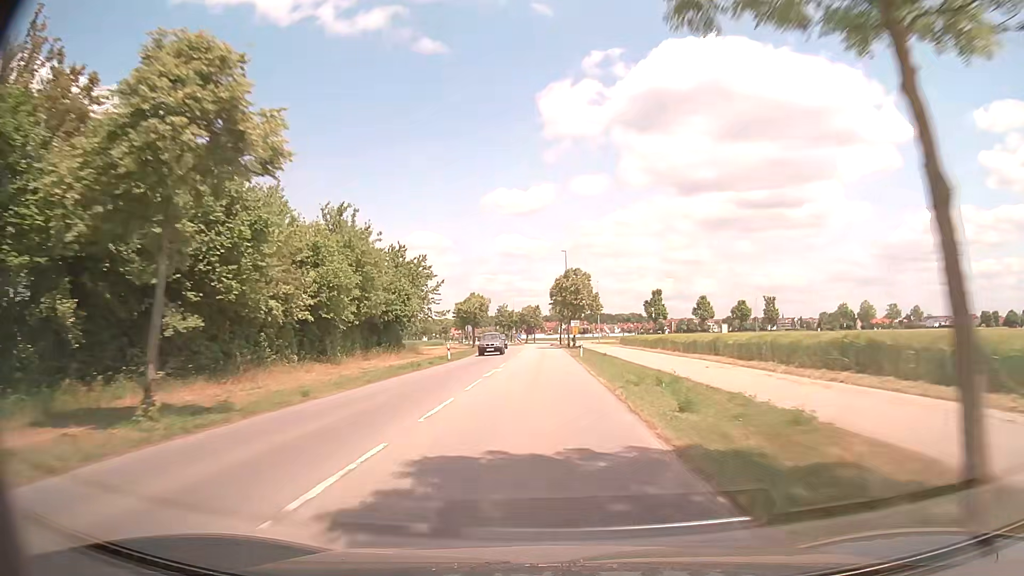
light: Day
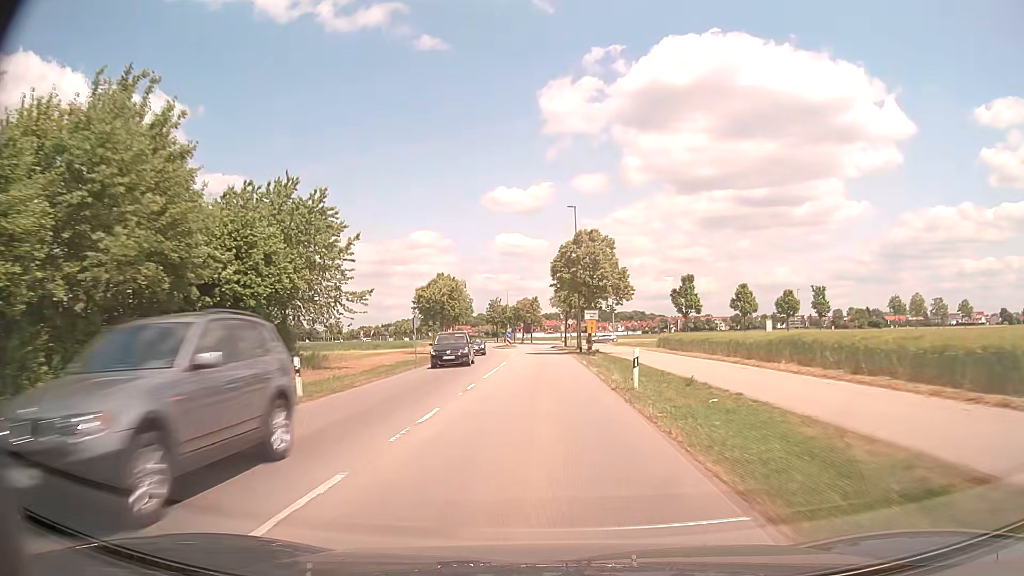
(+0.1, +25.7) m; 0°
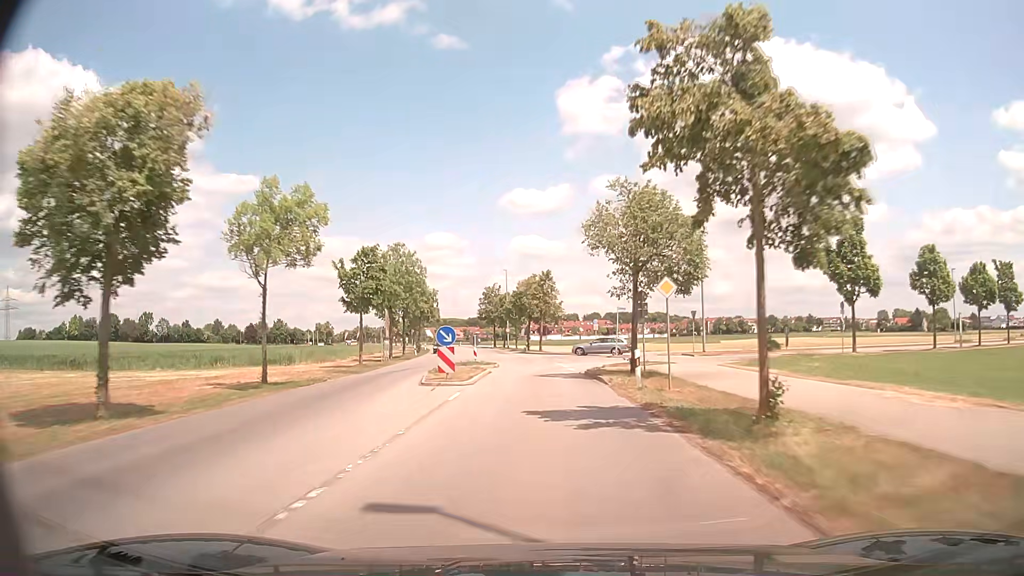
(-0.3, +47.7) m; -1°
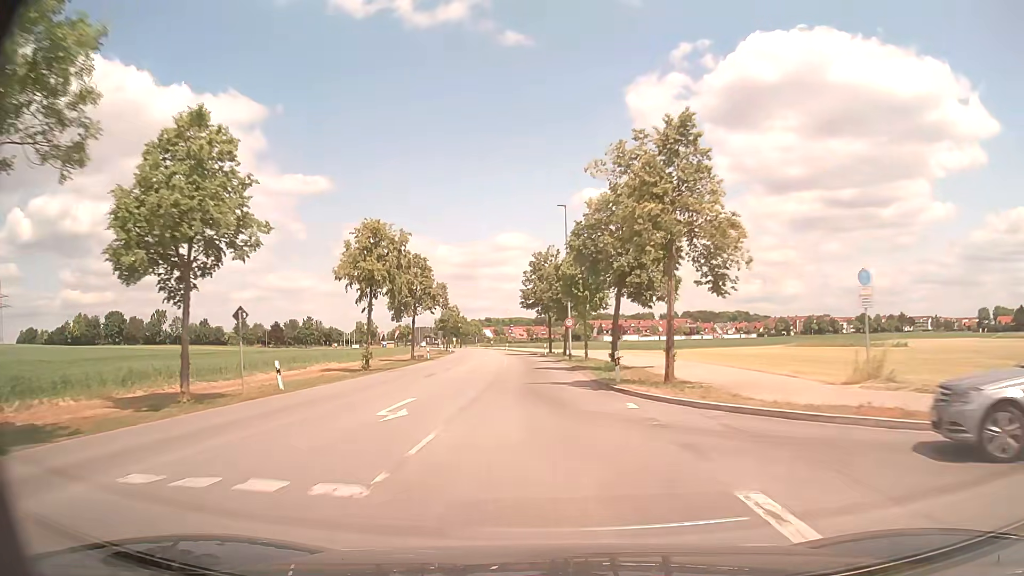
(-1.8, +45.7) m; -6°
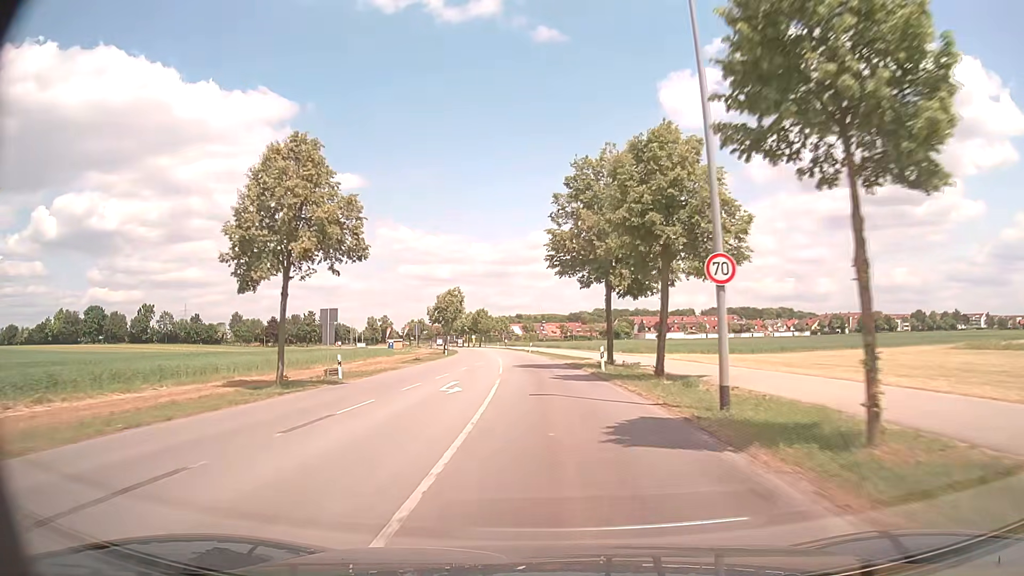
(-1.1, +34.7) m; -3°
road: tertiary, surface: asphalt
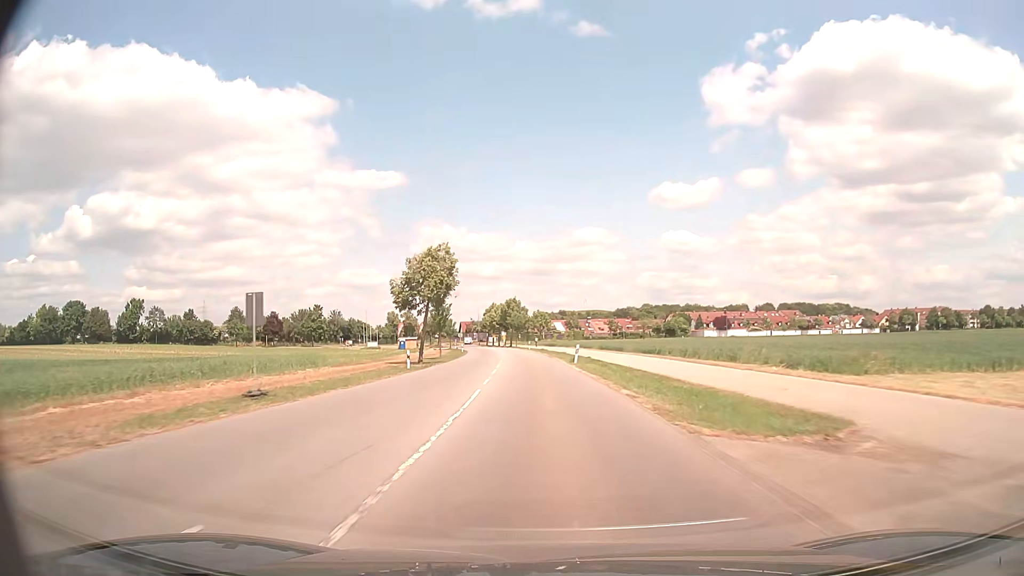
(-0.9, +35.3) m; -3°
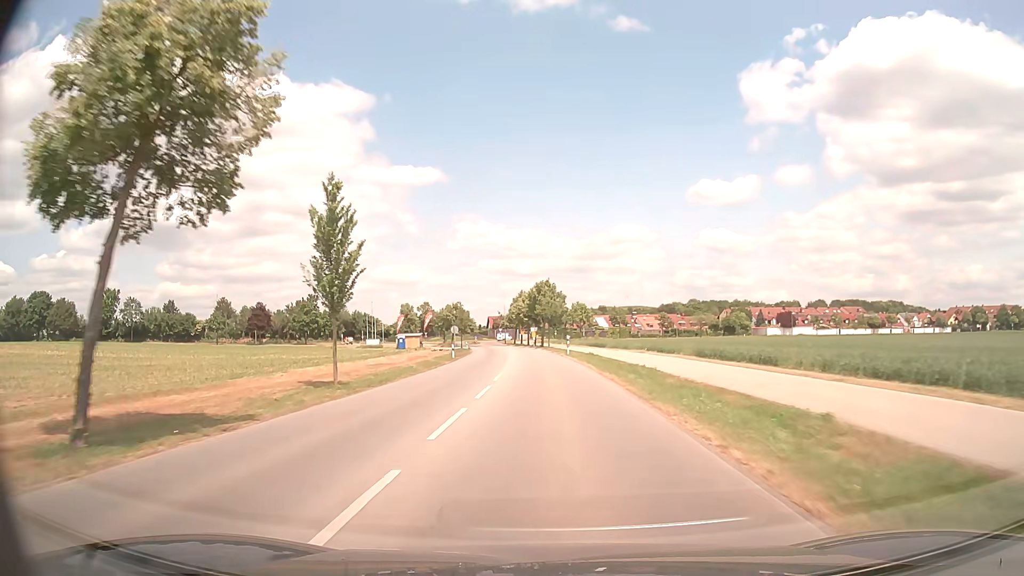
(-1.2, +35.2) m; -3°
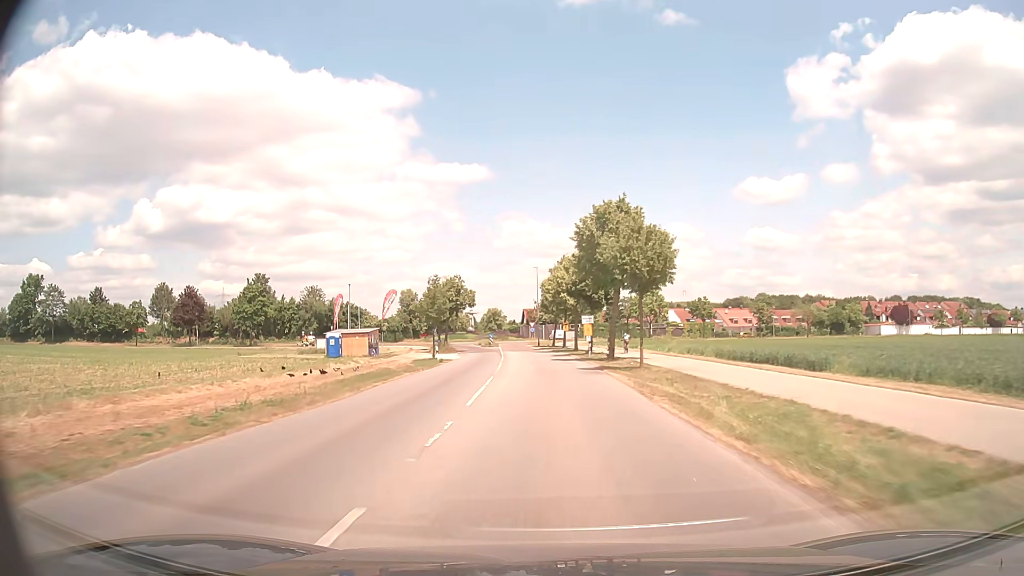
(-1.7, +55.4) m; -4°
(0, +10) (0, +20) (-1, +30) (-1, +40) (-1, +50) (-2, +60) (-3, +70) (-4, +80) (-4, +90) (-5, +100) m
